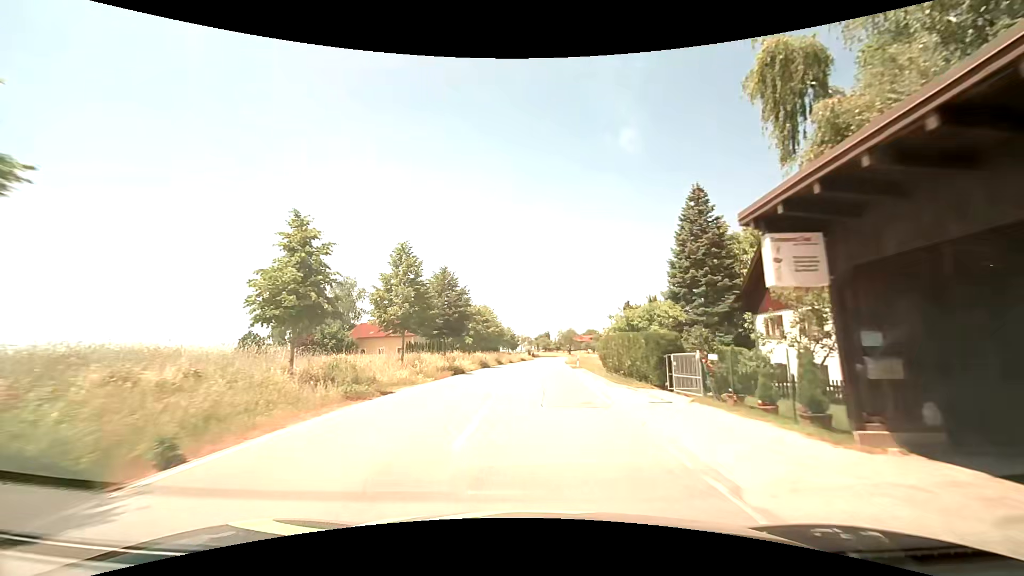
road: tertiary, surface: asphalt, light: Day
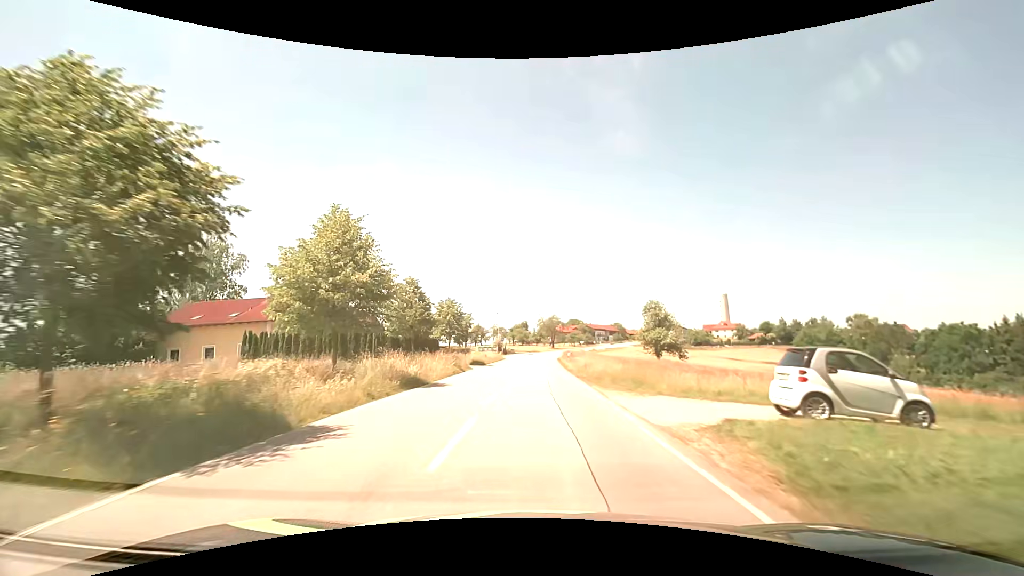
(+0.8, +40.5) m; +3°
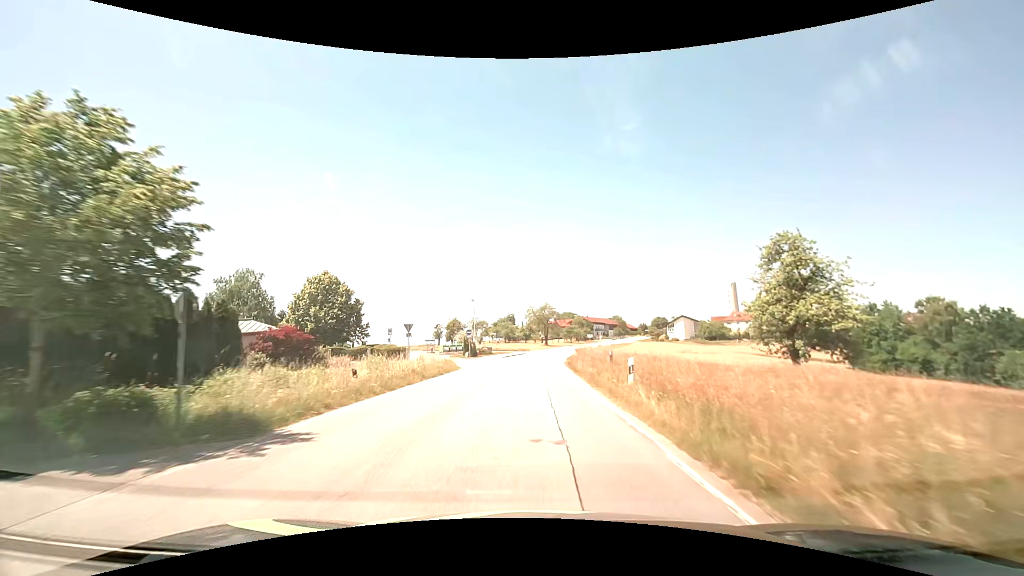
(+0.3, +33.3) m; +2°
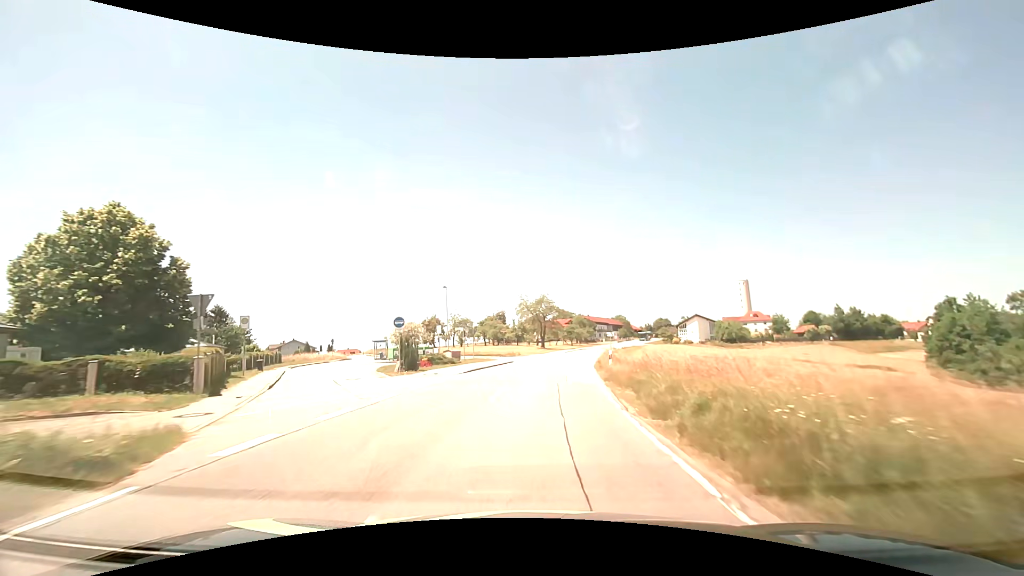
(0.0, +25.6) m; 0°
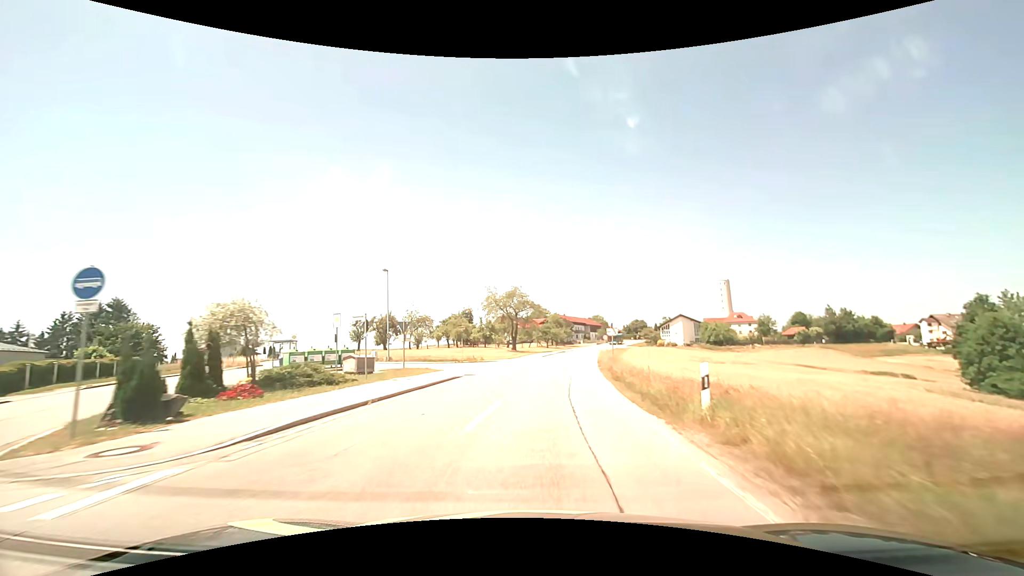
(+0.4, +17.1) m; +3°
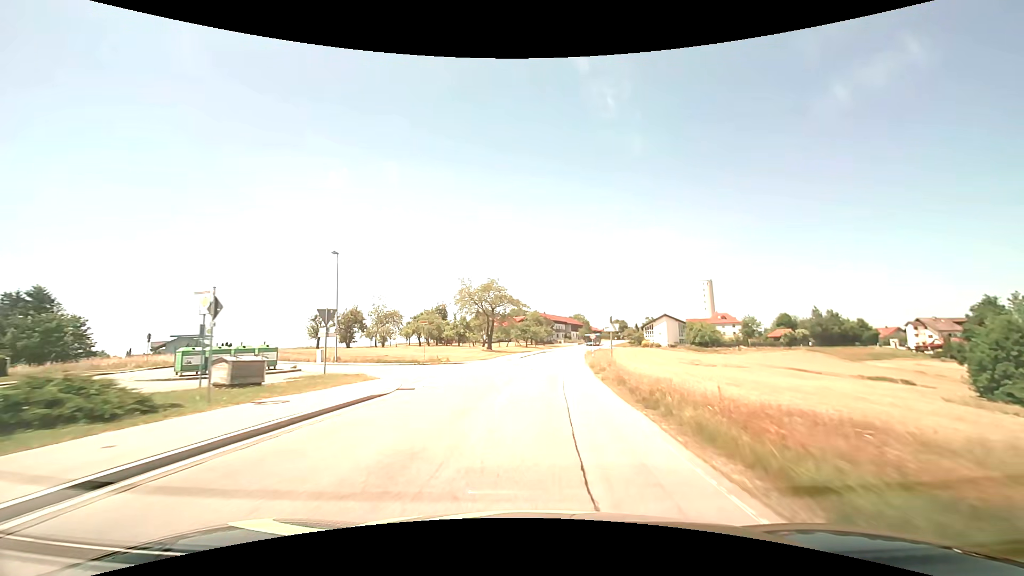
(+0.1, +8.5) m; +2°
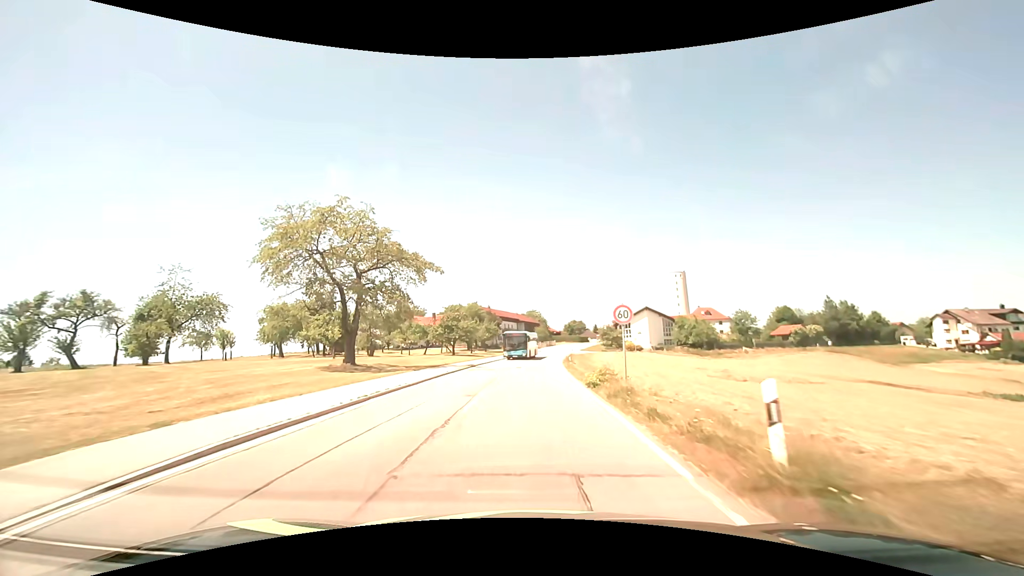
(+2.7, +41.7) m; +5°
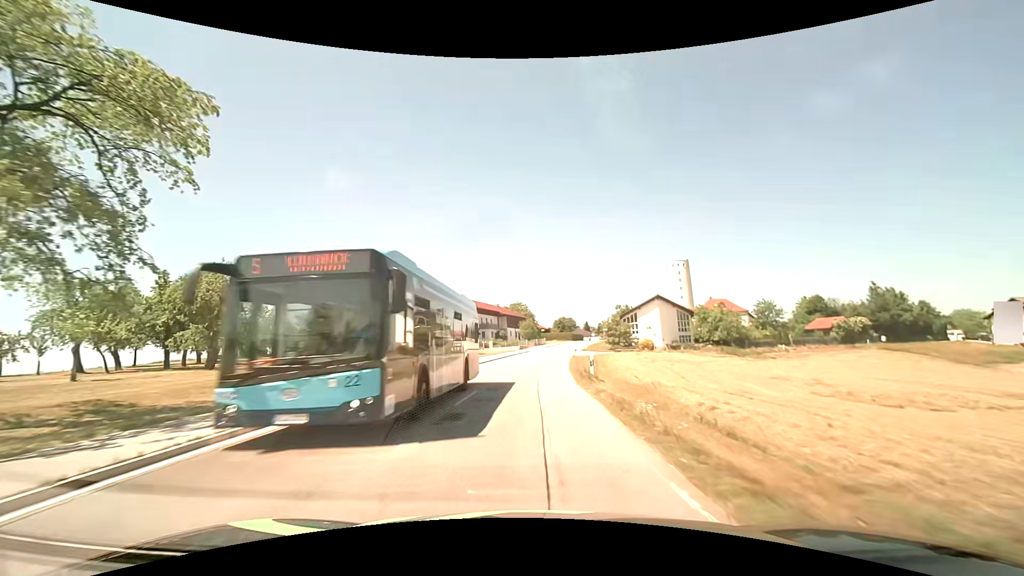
(+0.6, +24.6) m; +2°
(0, +10) (0, +20) (0, +30) (+1, +40) (+2, +50) (+3, +60) (+5, +70) (+7, +80) (+9, +89) (+11, +99) m
